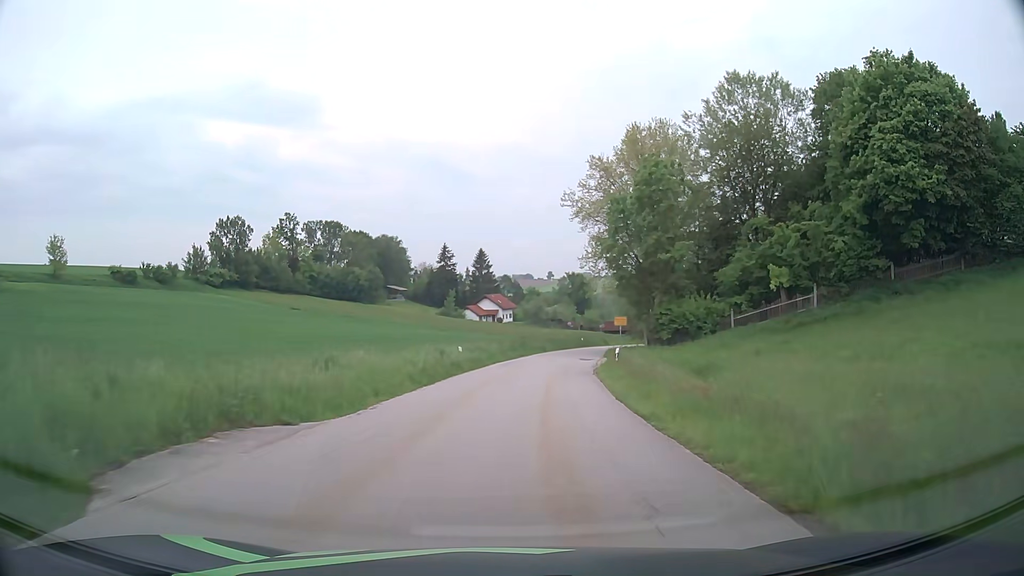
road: tertiary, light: Day
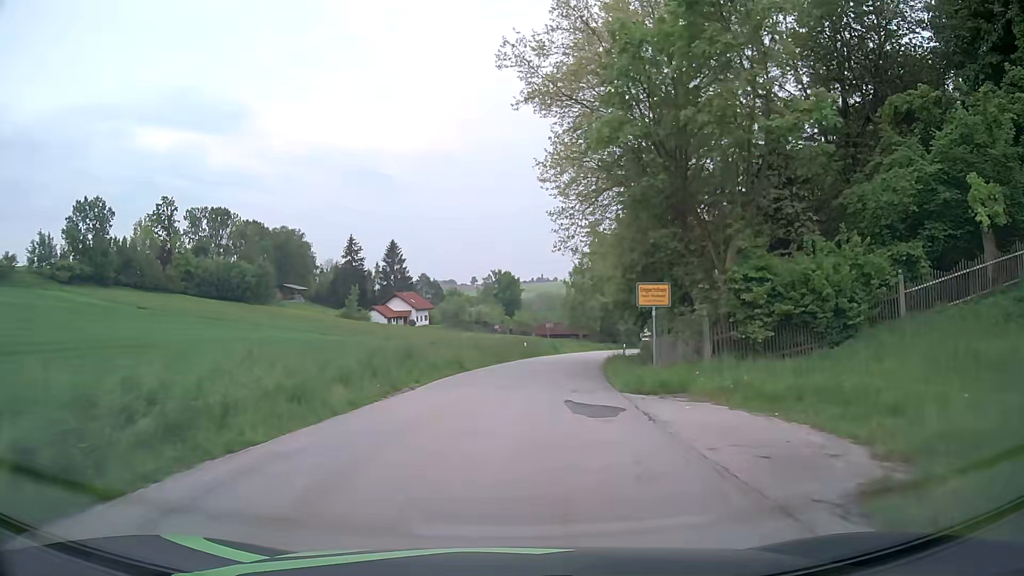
(+1.9, +30.6) m; +6°
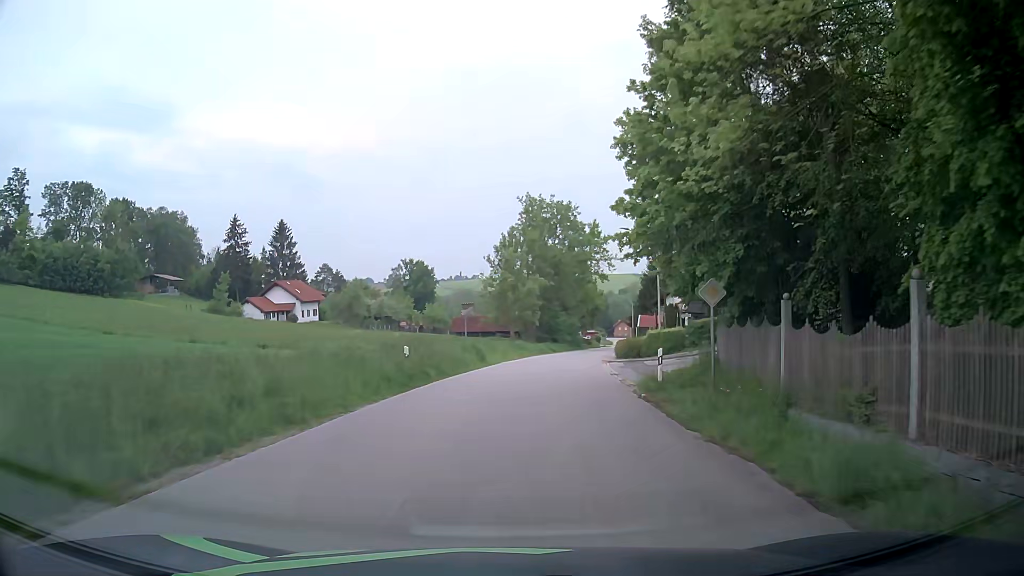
(+1.8, +30.0) m; +7°
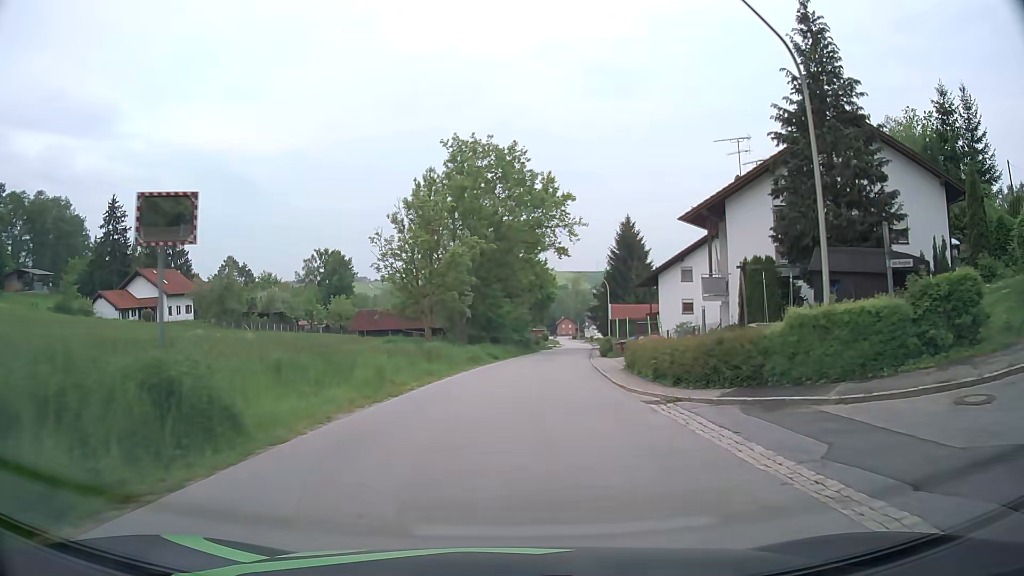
(+1.4, +27.9) m; +5°
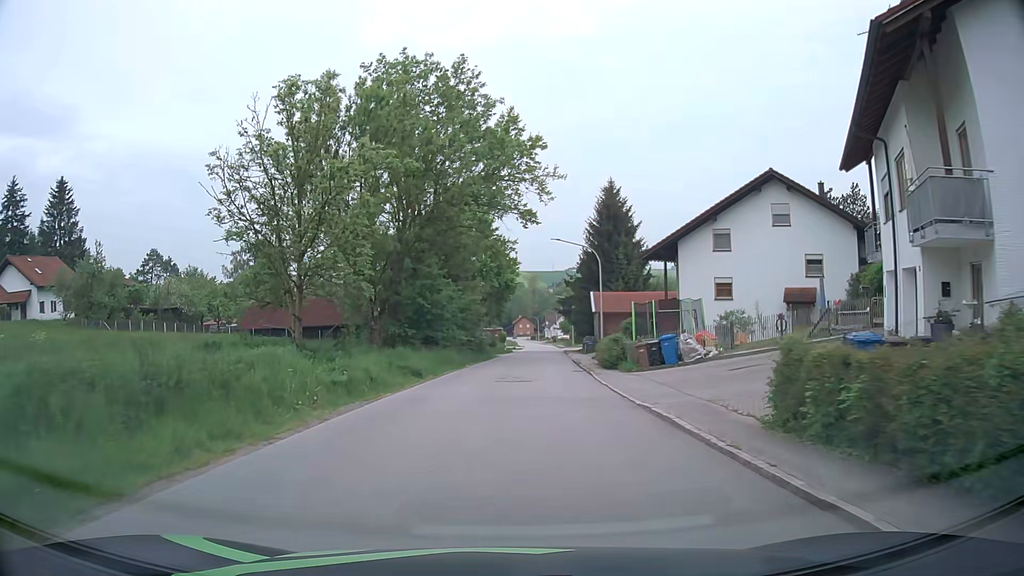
(+0.8, +20.5) m; +4°
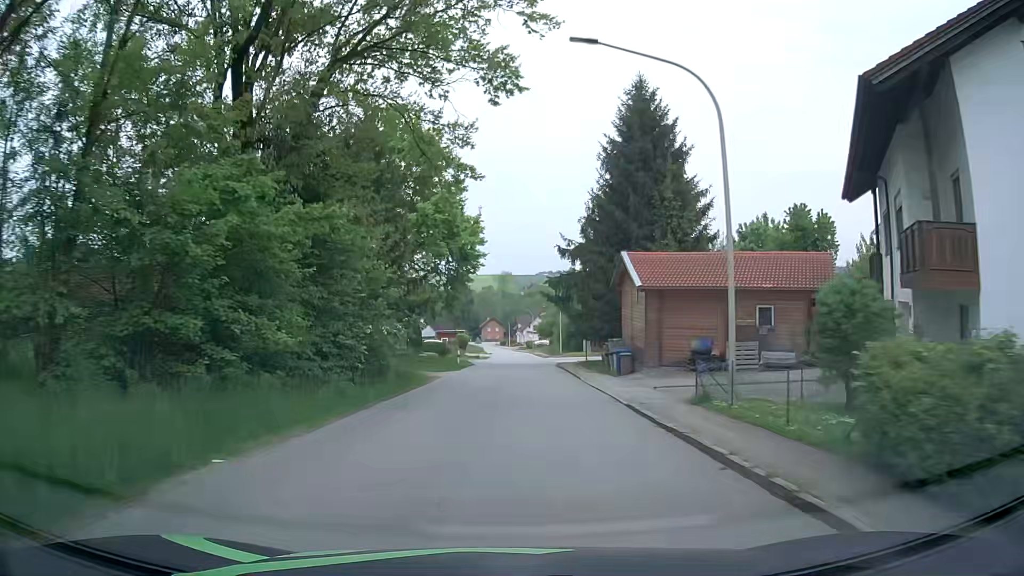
(+0.6, +28.6) m; +2°
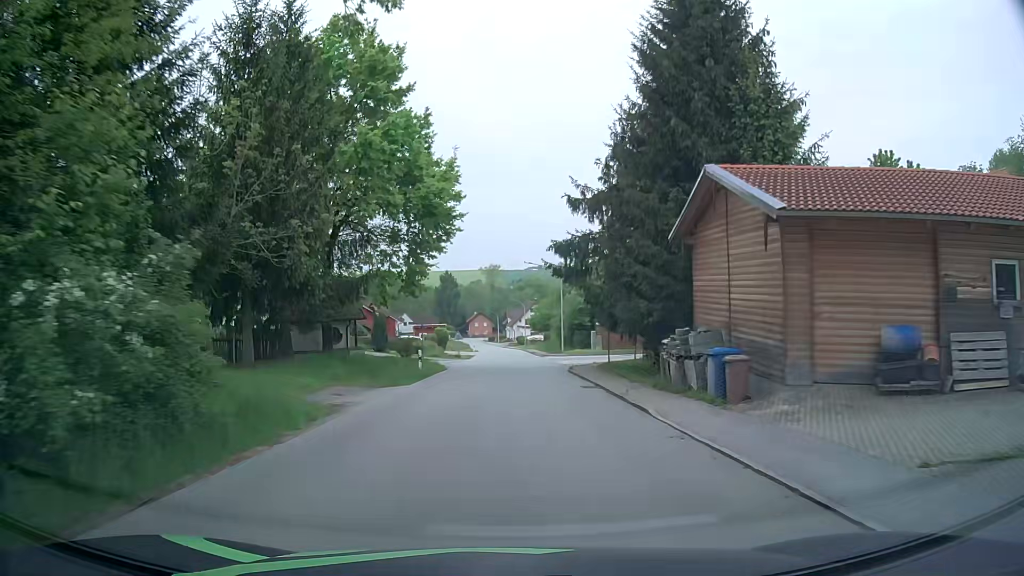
(+0.1, +14.0) m; 0°
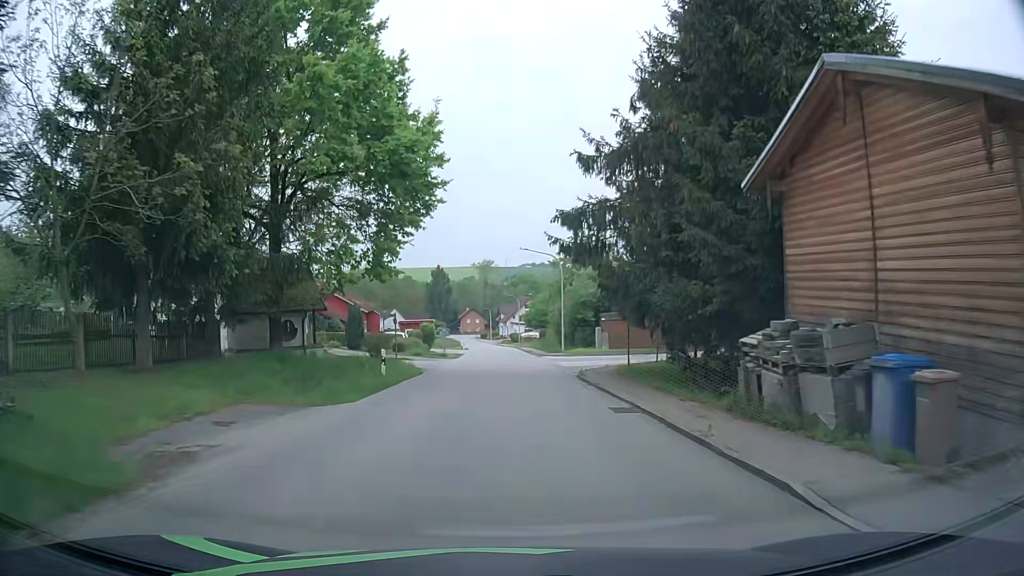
(0.0, +6.7) m; +1°
(0, +10) (0, +20) (+2, +30) (+9, +36) (+18, +41) (+27, +46) (+34, +53) (+40, +61) (+45, +70) (+48, +79) m
